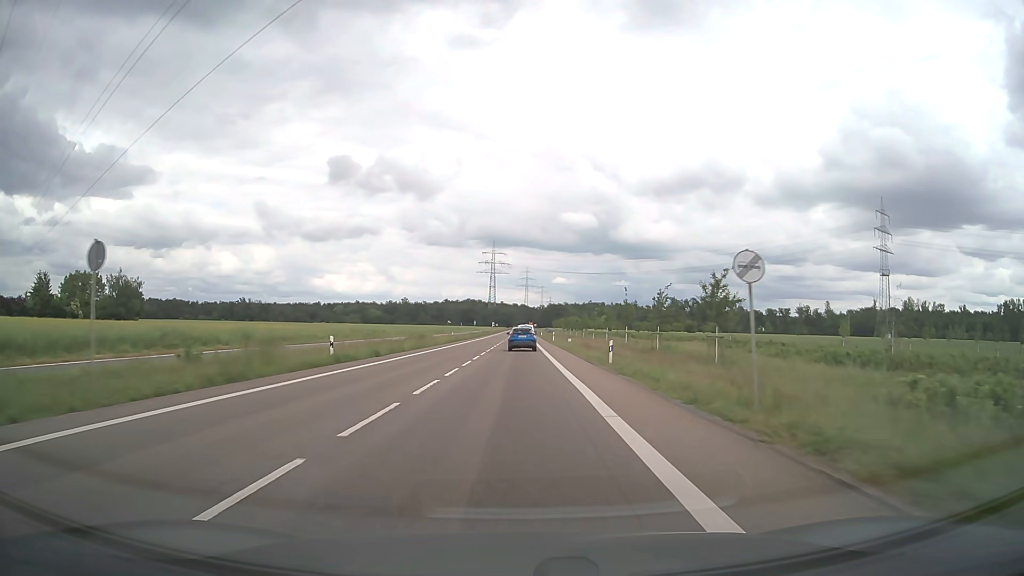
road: secondary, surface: asphalt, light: Day
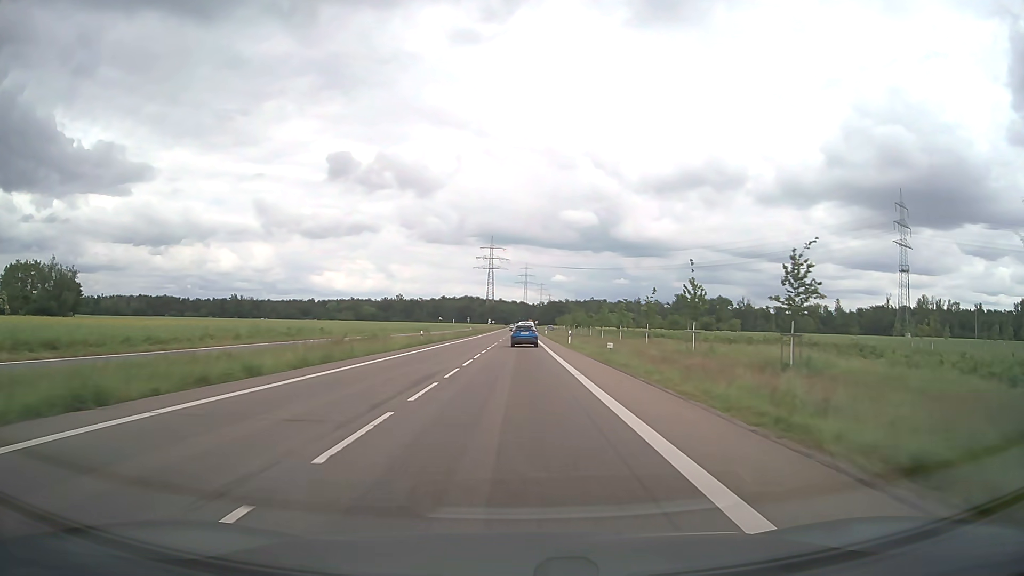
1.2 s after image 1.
(0.0, +24.6) m; 0°
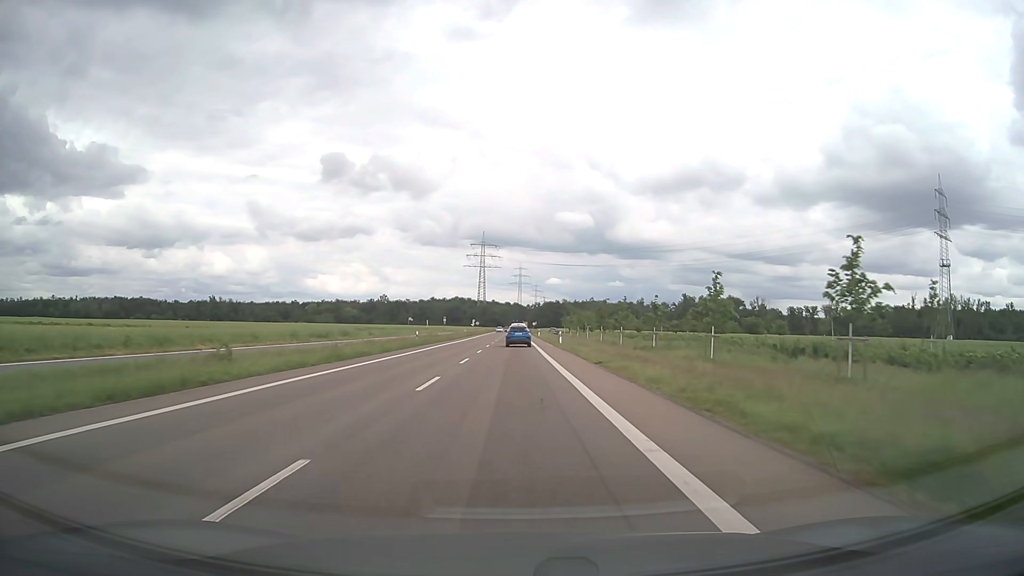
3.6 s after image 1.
(+0.4, +49.4) m; +1°
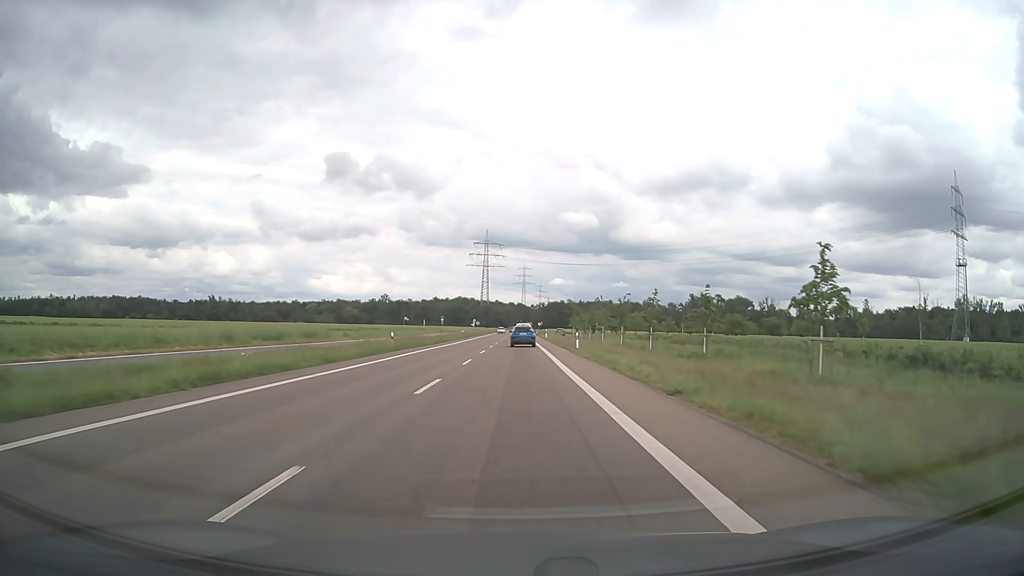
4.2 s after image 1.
(-0.1, +12.3) m; 0°
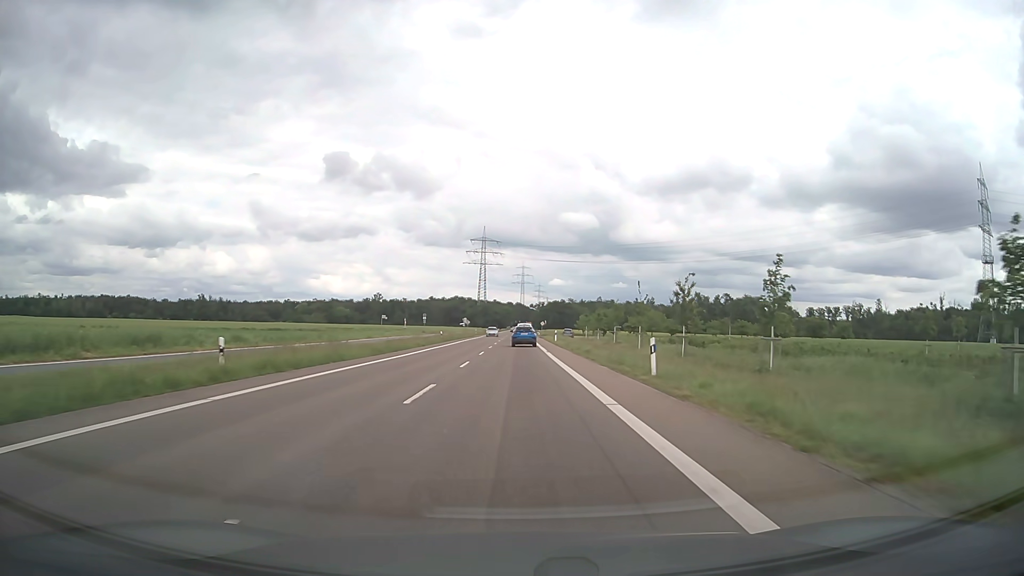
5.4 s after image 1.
(0.0, +24.7) m; 0°
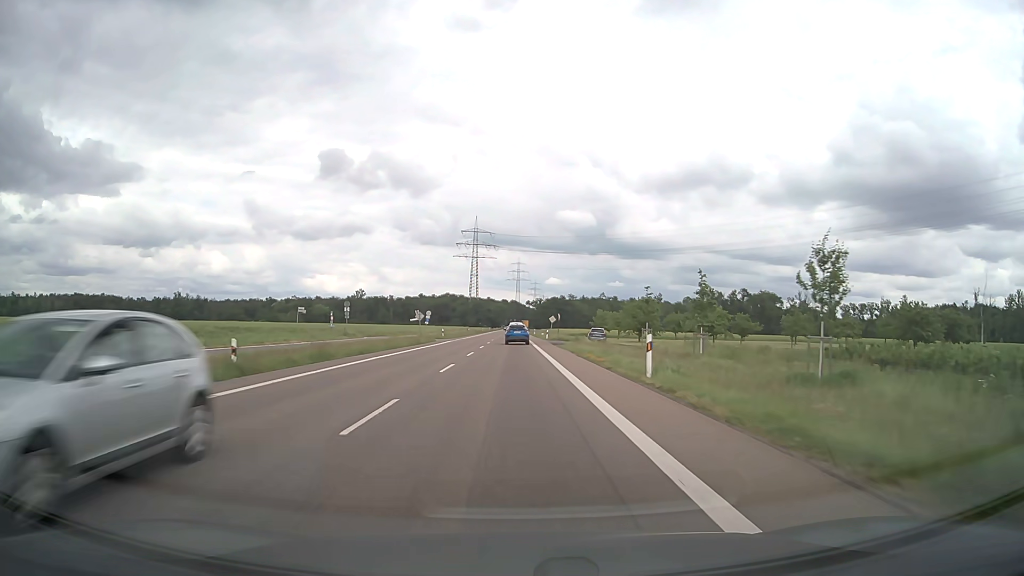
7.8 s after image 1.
(+0.3, +49.2) m; 0°
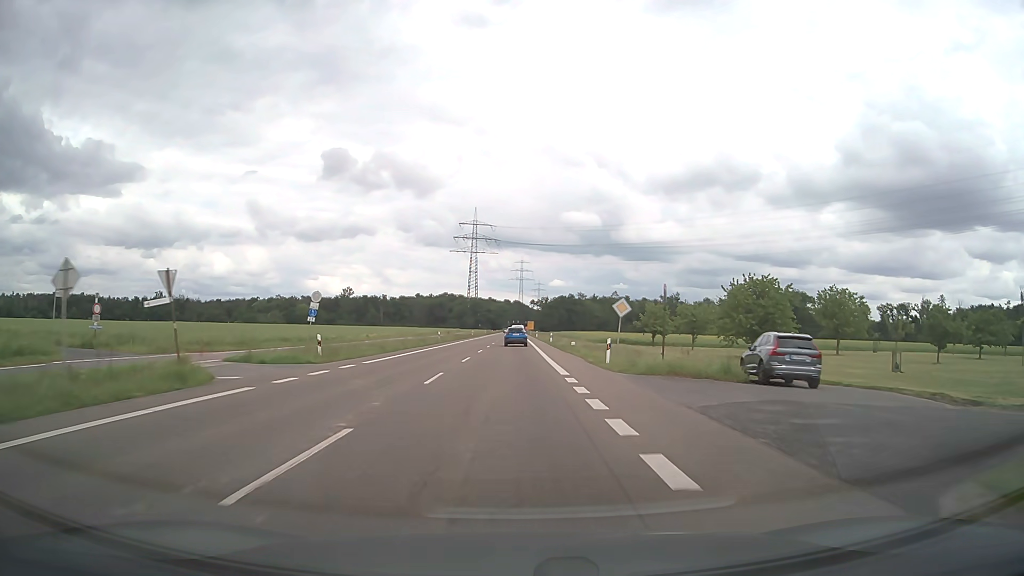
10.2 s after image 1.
(-0.1, +49.0) m; 0°
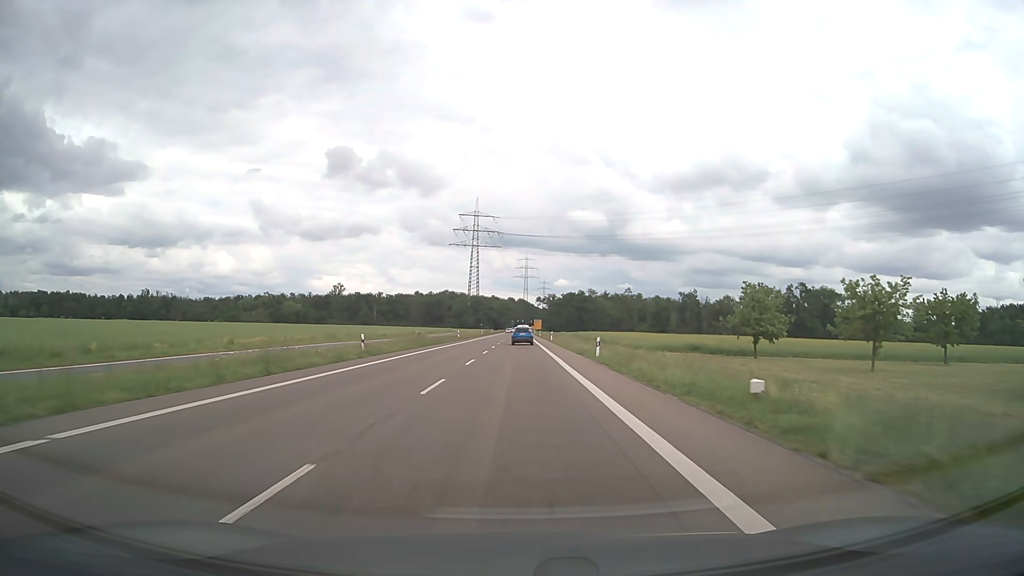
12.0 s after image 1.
(-0.2, +36.6) m; 0°
(0, +10) (0, +20) (0, +30) (0, +40) (0, +50) (0, +60) (+1, +70) (+1, +80) (+1, +90) (+1, +100) m
